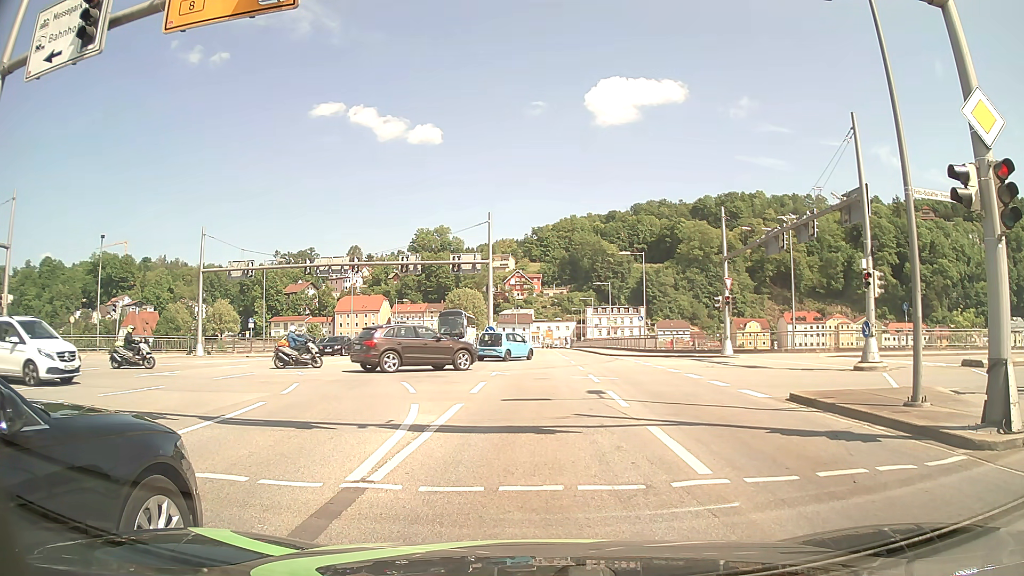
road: primary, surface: asphalt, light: Day
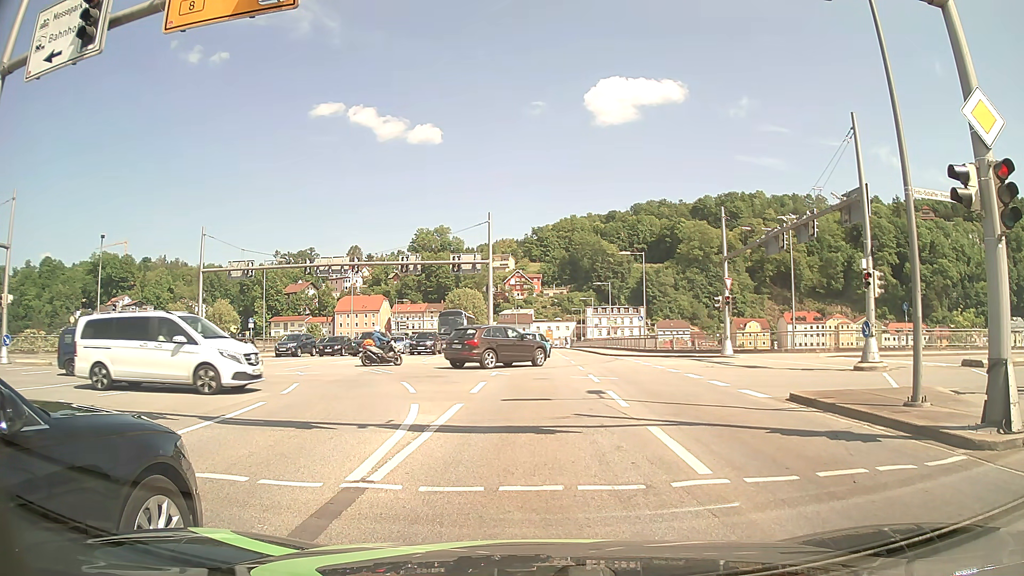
(0.0, 0.0) m; 0°
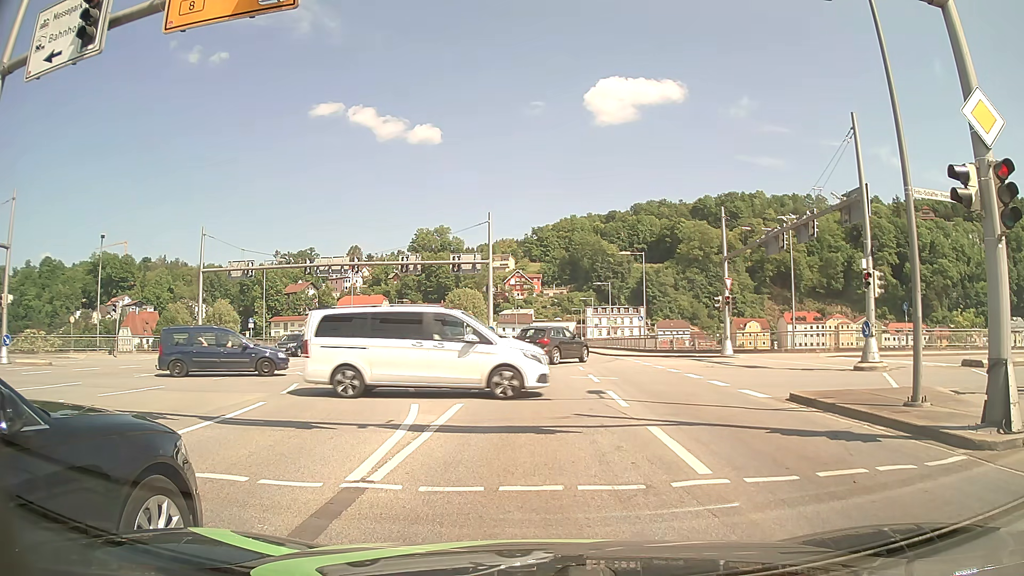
(0.0, 0.0) m; 0°
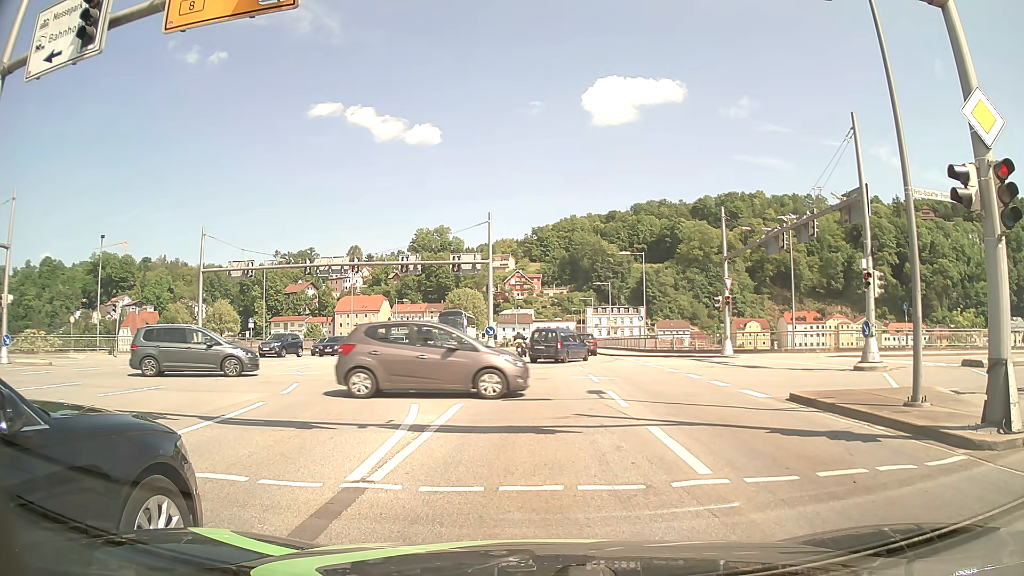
(0.0, 0.0) m; 0°
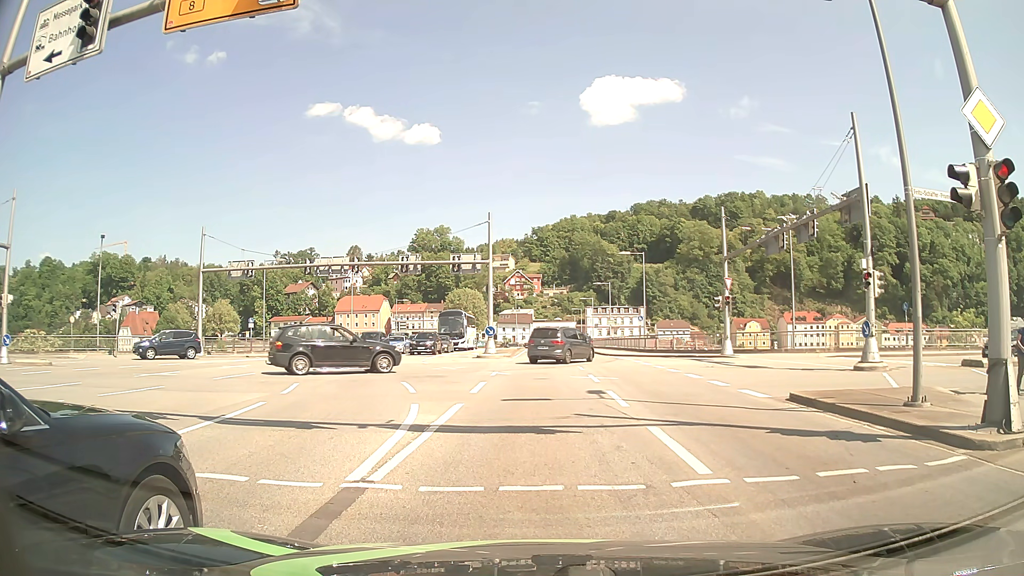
(0.0, 0.0) m; 0°
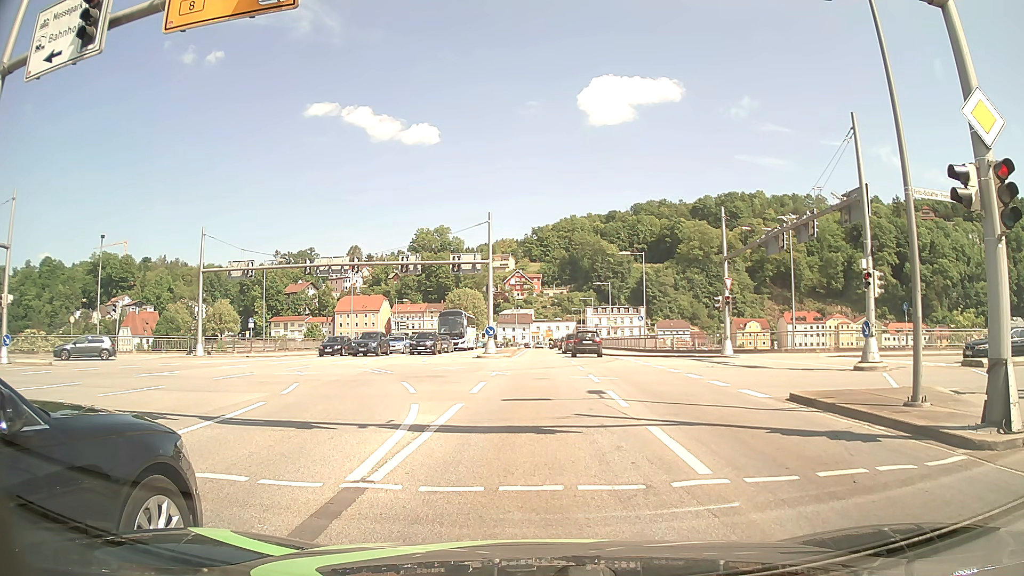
(0.0, 0.0) m; 0°
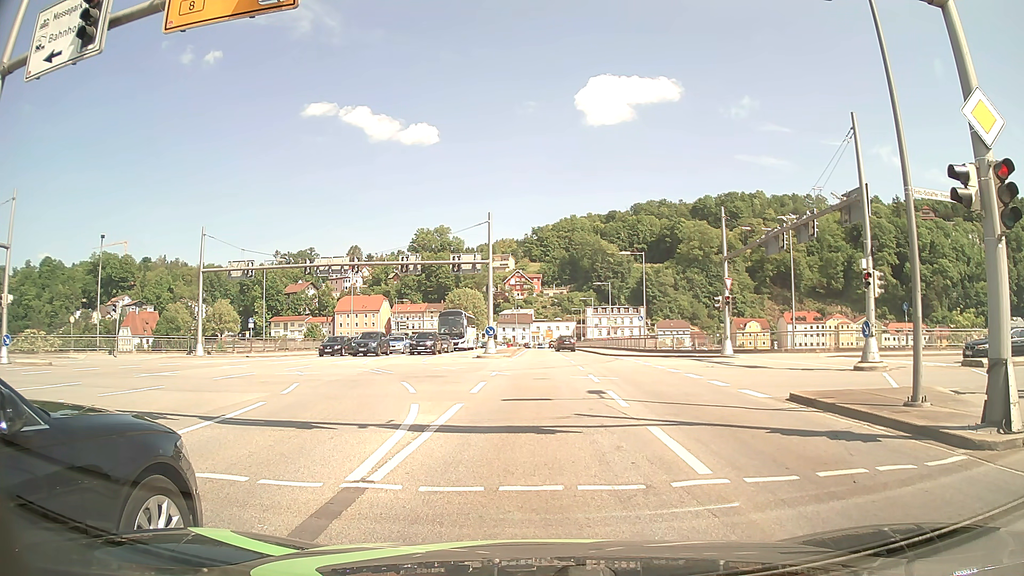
(0.0, 0.0) m; 0°
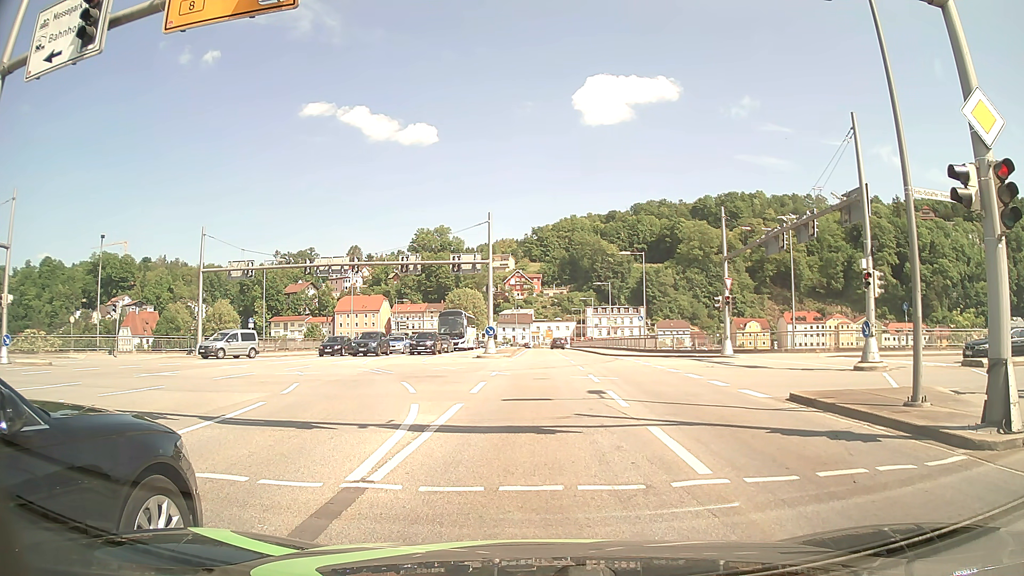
(0.0, 0.0) m; 0°
(0, +10) (0, +20) (0, +30) (0, +40) (0, +50) (0, +60) (0, +70) (0, +80) (0, +90) (0, +100) m
